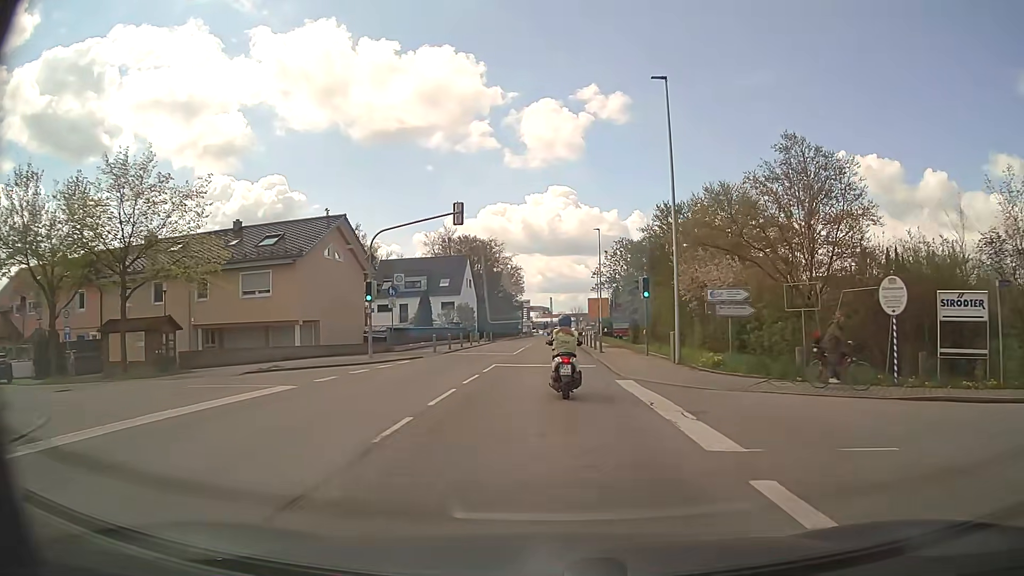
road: secondary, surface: asphalt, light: Day
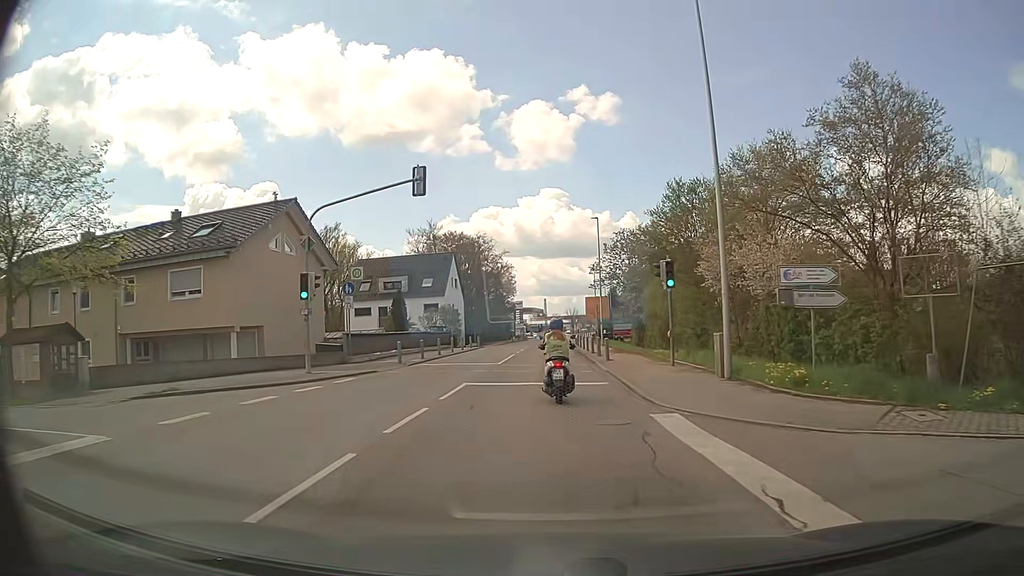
(0.0, +7.1) m; 0°
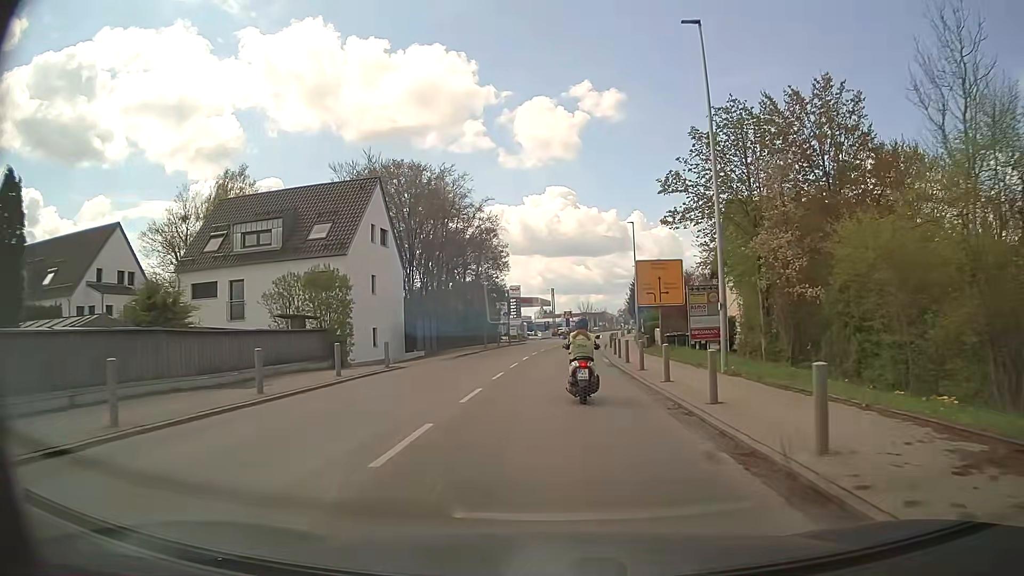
(-0.3, +36.0) m; -1°
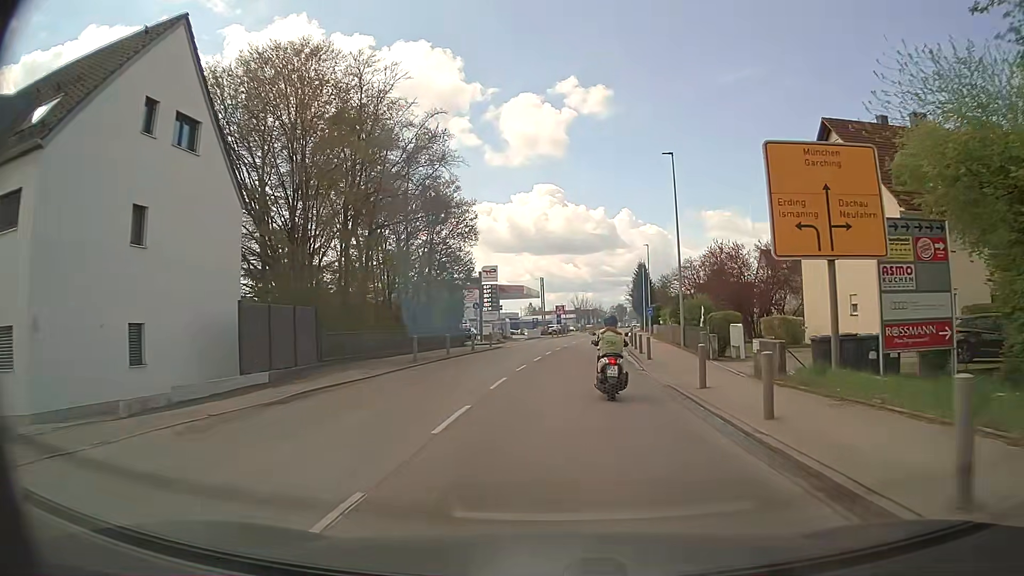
(0.0, +22.3) m; +1°
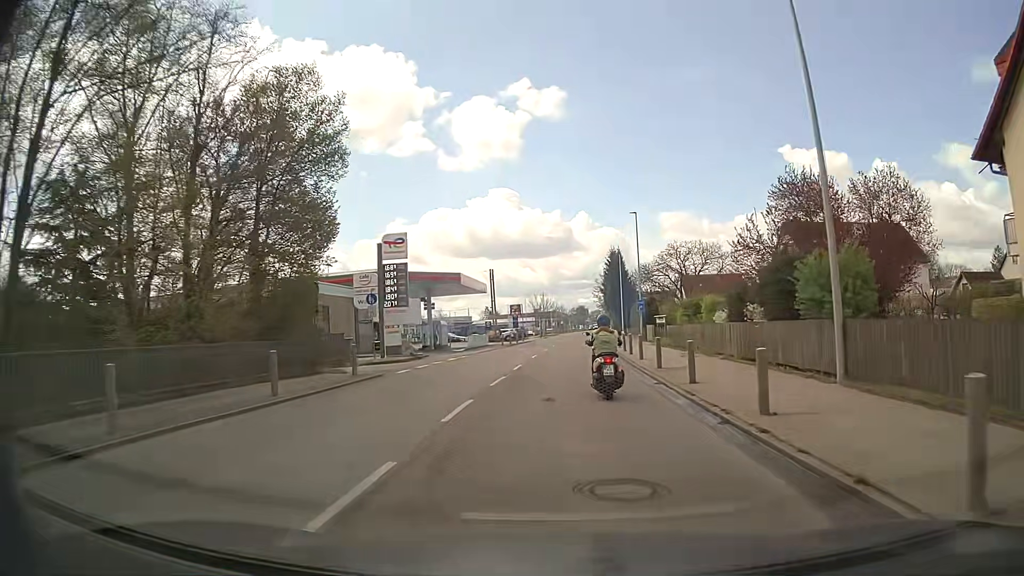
(+0.6, +22.6) m; +3°
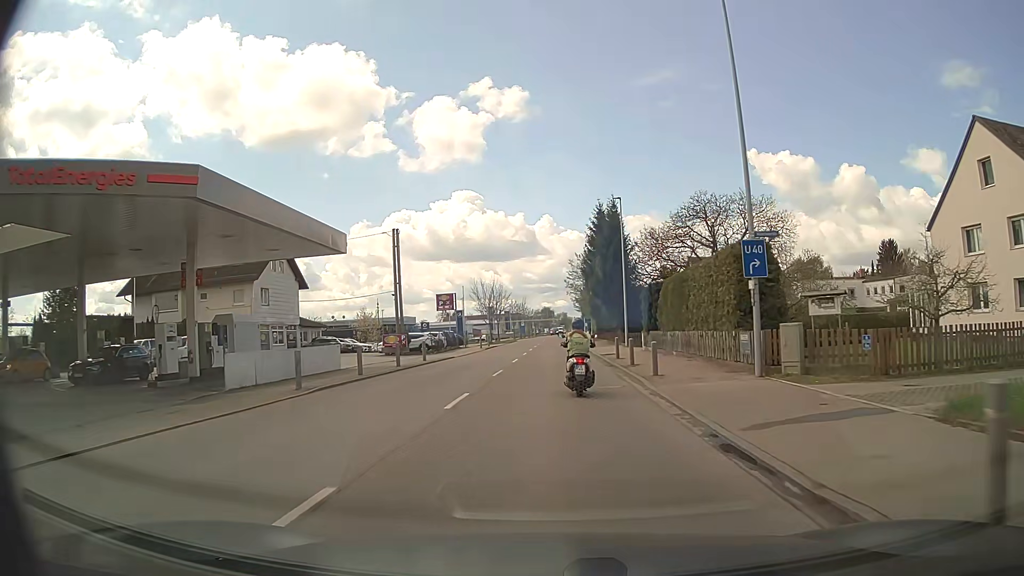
(+1.3, +37.2) m; +3°
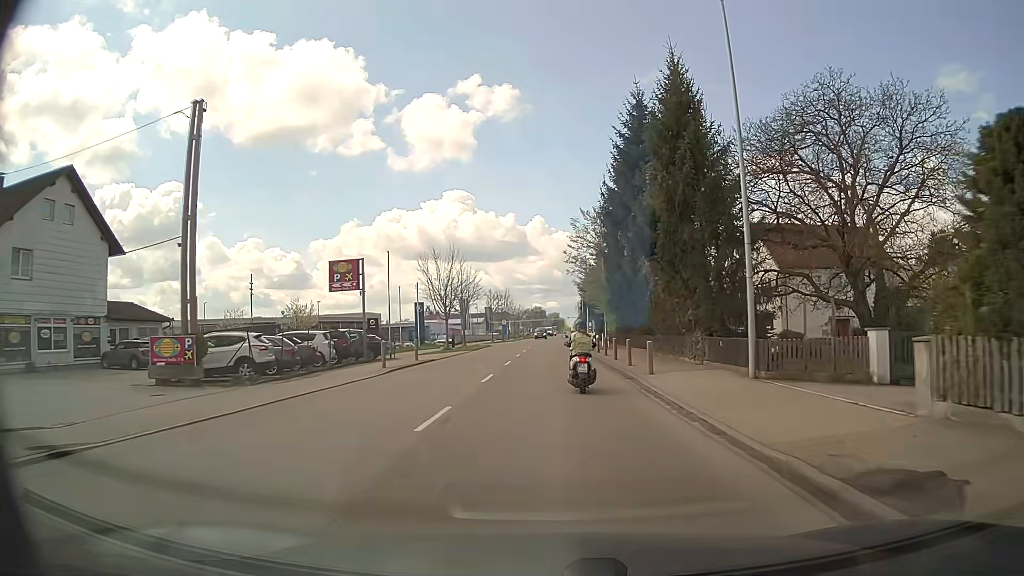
(+0.2, +29.9) m; +1°
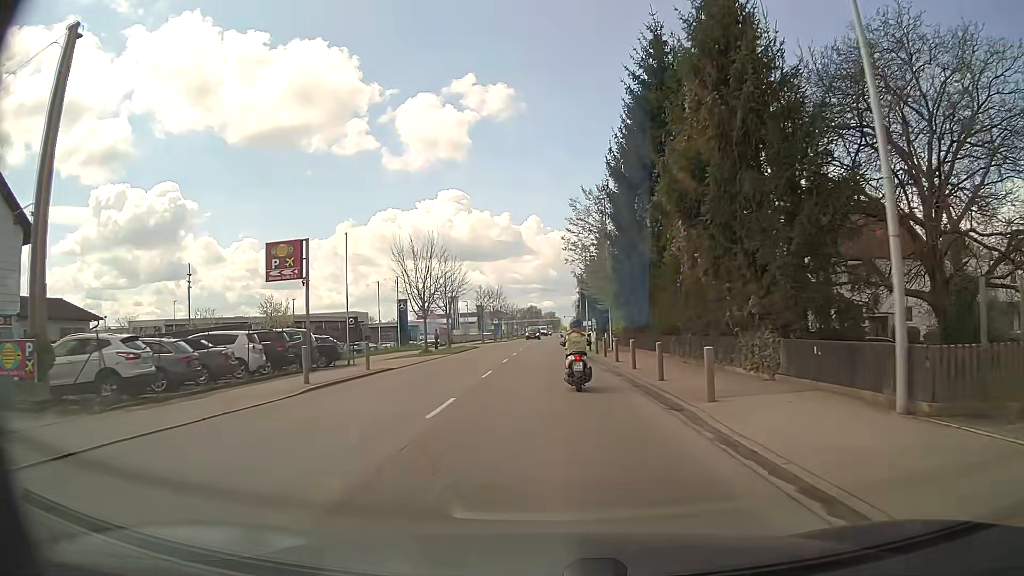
(0.0, +7.6) m; 0°
(0, +10) (0, +20) (0, +30) (0, +40) (0, +50) (0, +60) (0, +70) (0, +80) (+1, +90) (+1, +100) m
